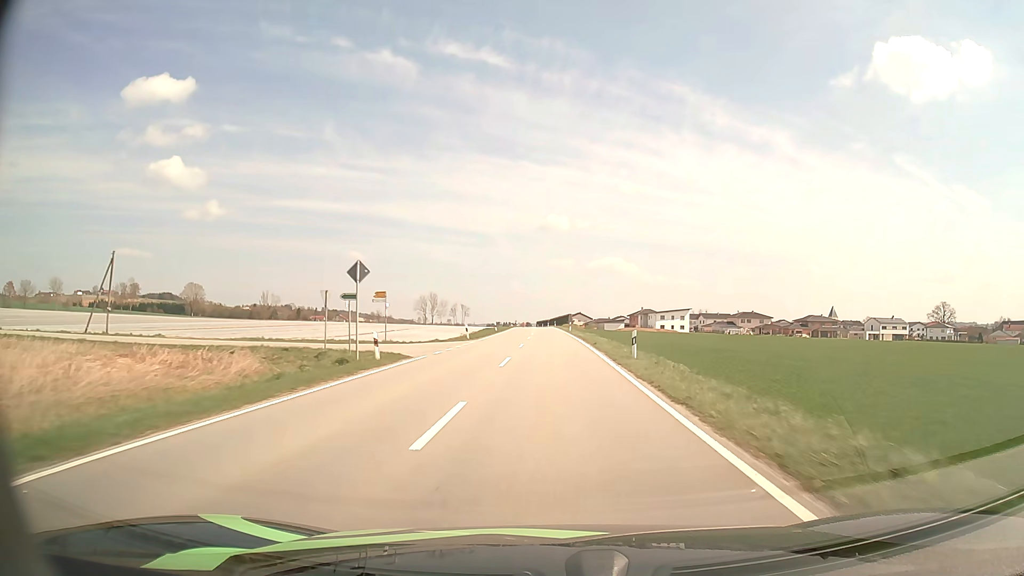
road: tertiary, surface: asphalt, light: Day
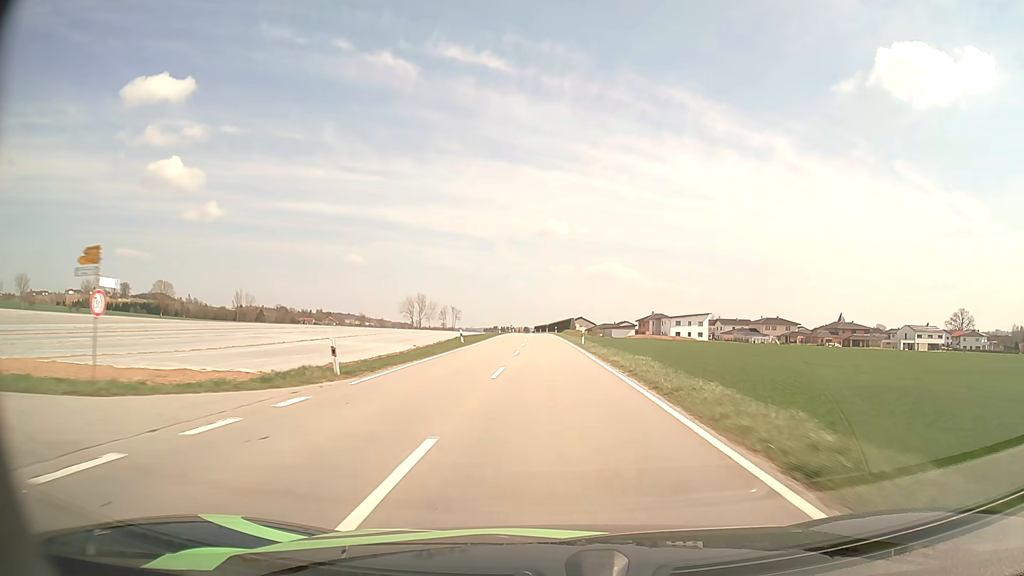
(0.0, +27.9) m; 0°
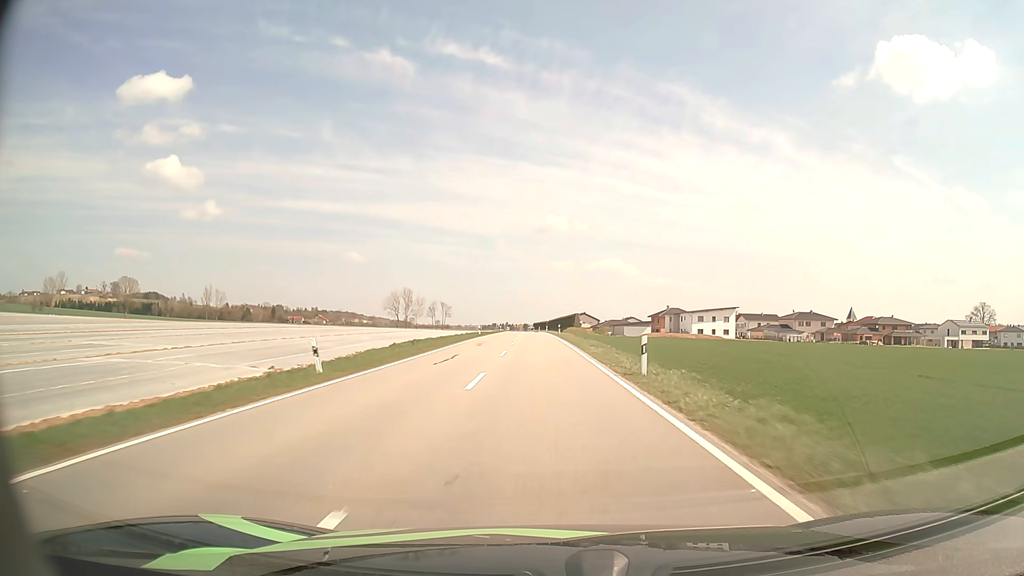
(+0.1, +28.2) m; 0°
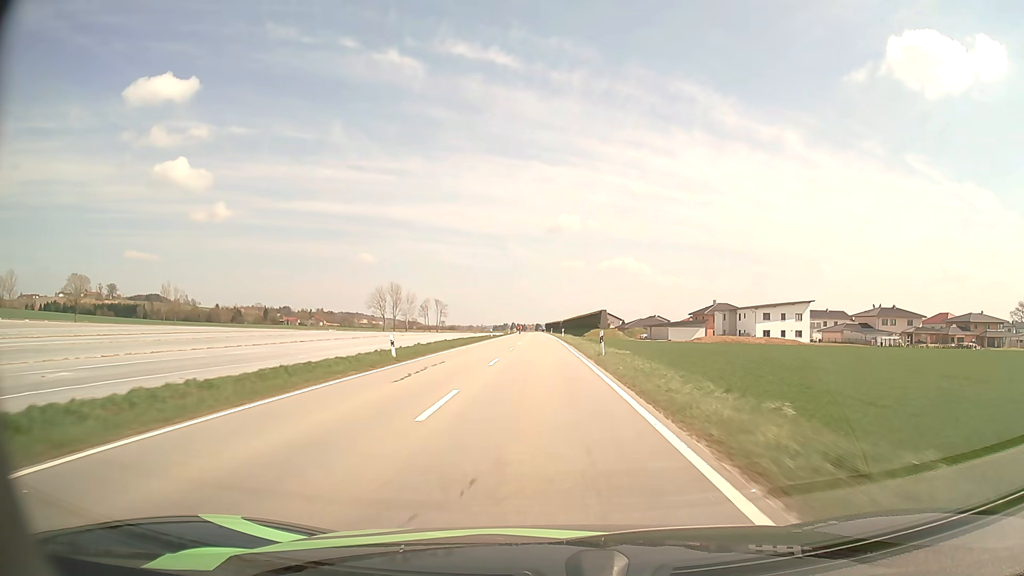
(-0.4, +41.1) m; -1°
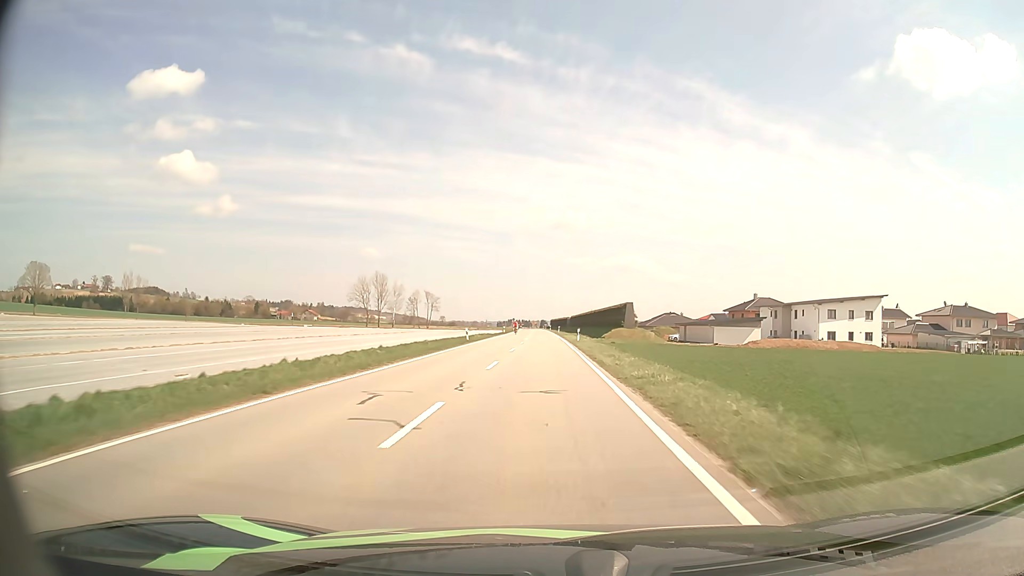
(-0.1, +26.9) m; 0°
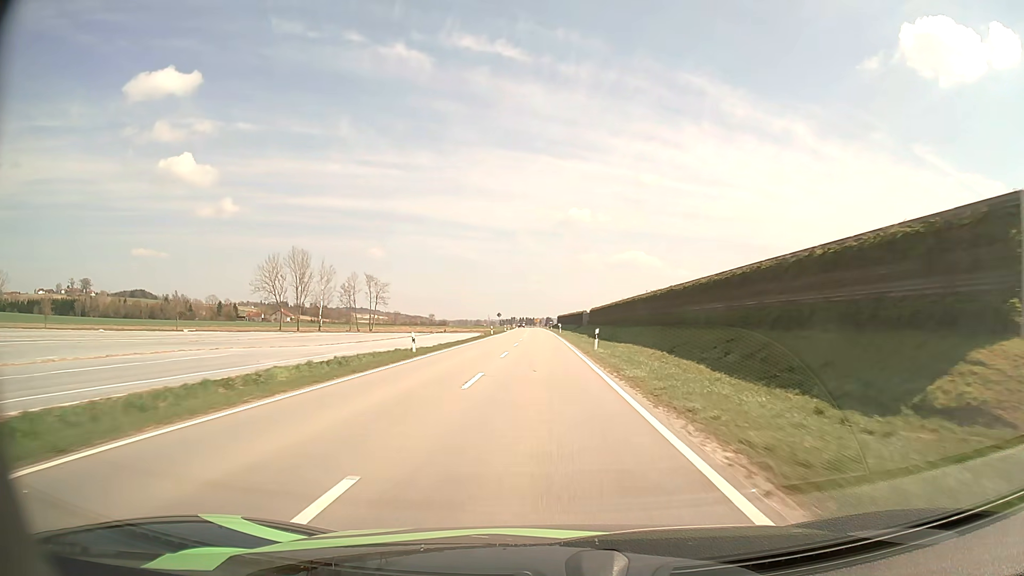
(-0.2, +68.4) m; 0°
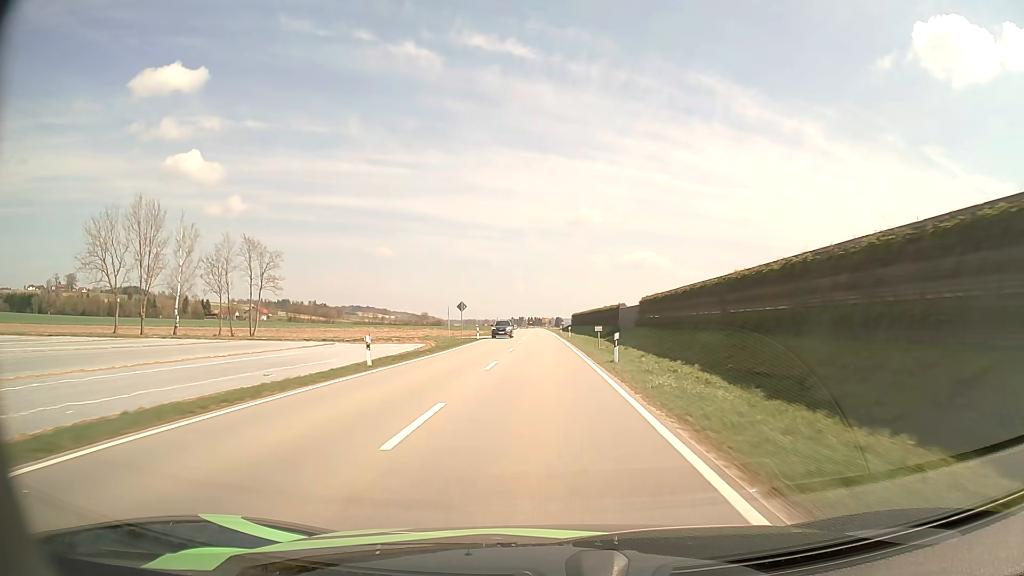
(-0.4, +56.8) m; -1°
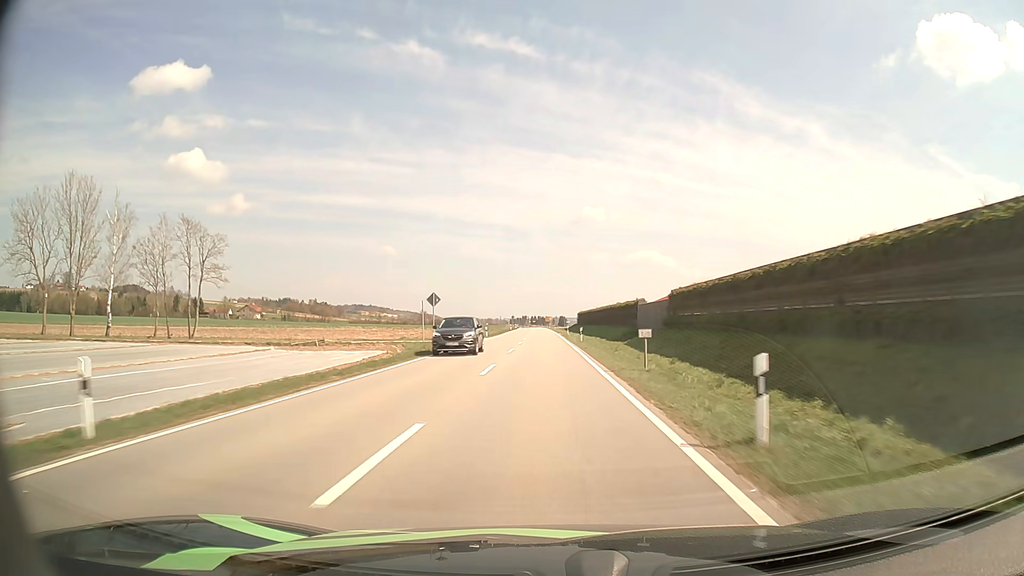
(0.0, +14.5) m; 0°
(0, +10) (0, +20) (0, +30) (0, +40) (0, +50) (0, +60) (0, +70) (-1, +80) (-1, +90) (-1, +100) m
